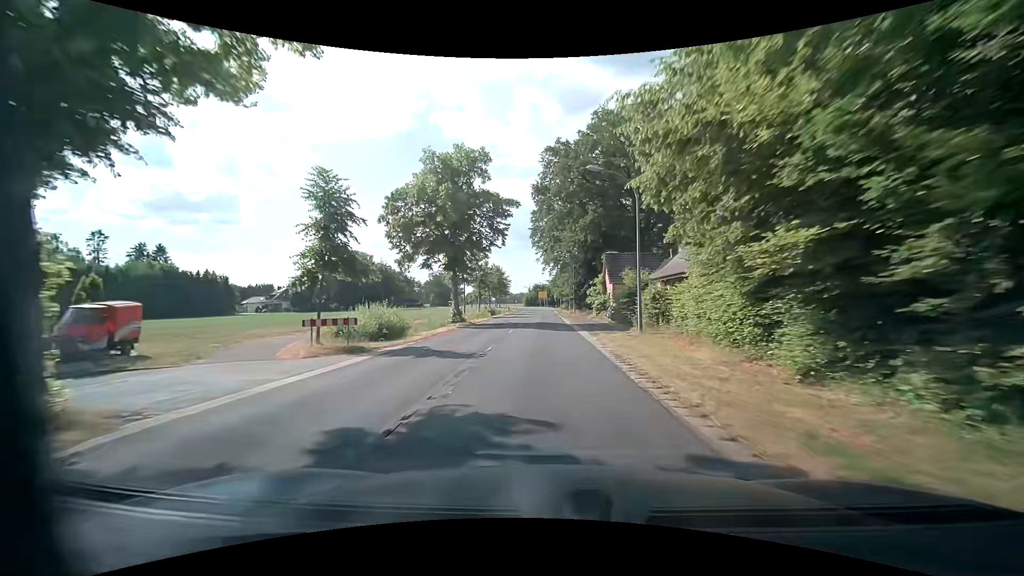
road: secondary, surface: asphalt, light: Day
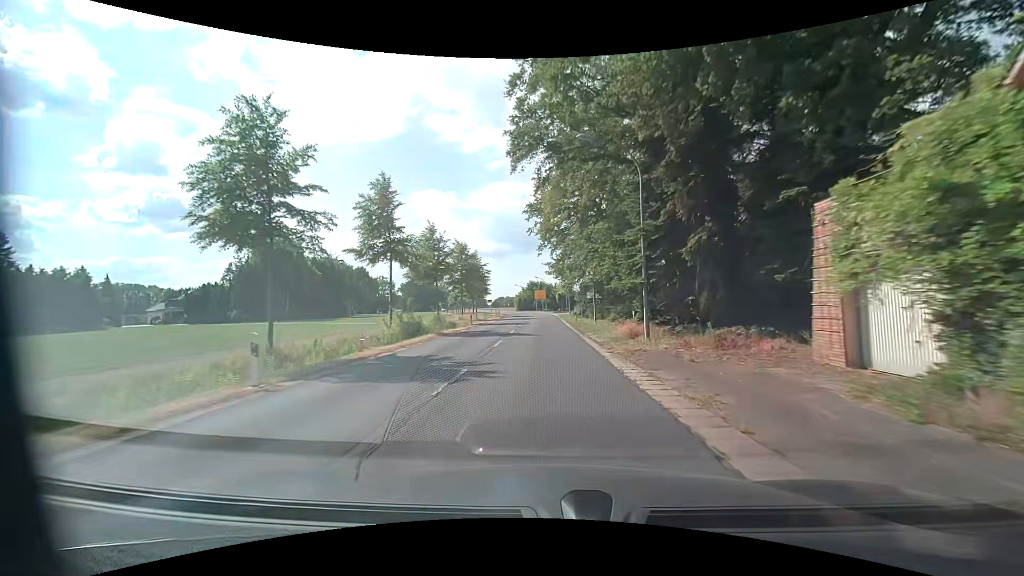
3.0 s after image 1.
(+0.2, +42.1) m; +1°
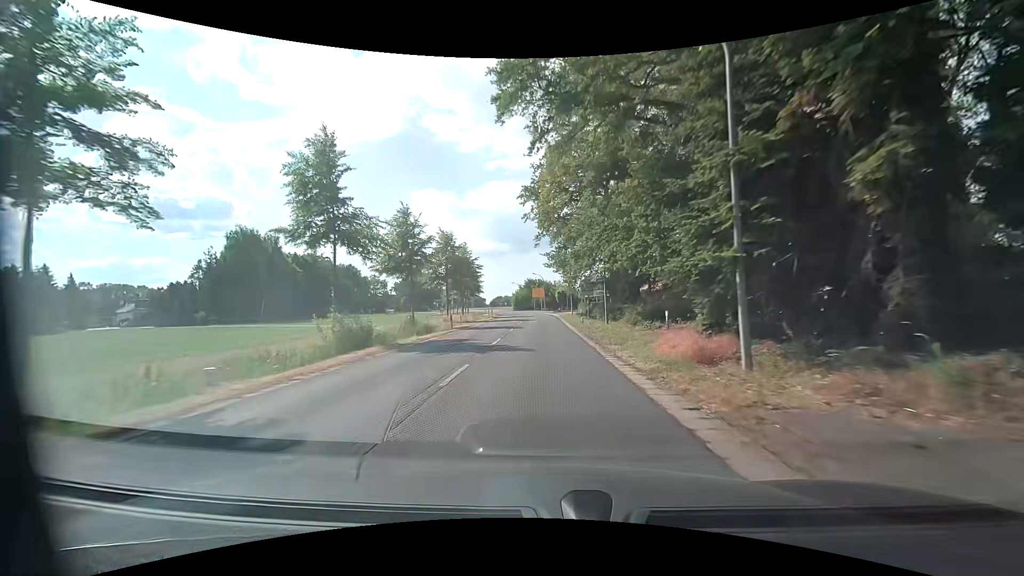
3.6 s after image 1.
(0.0, +8.4) m; 0°
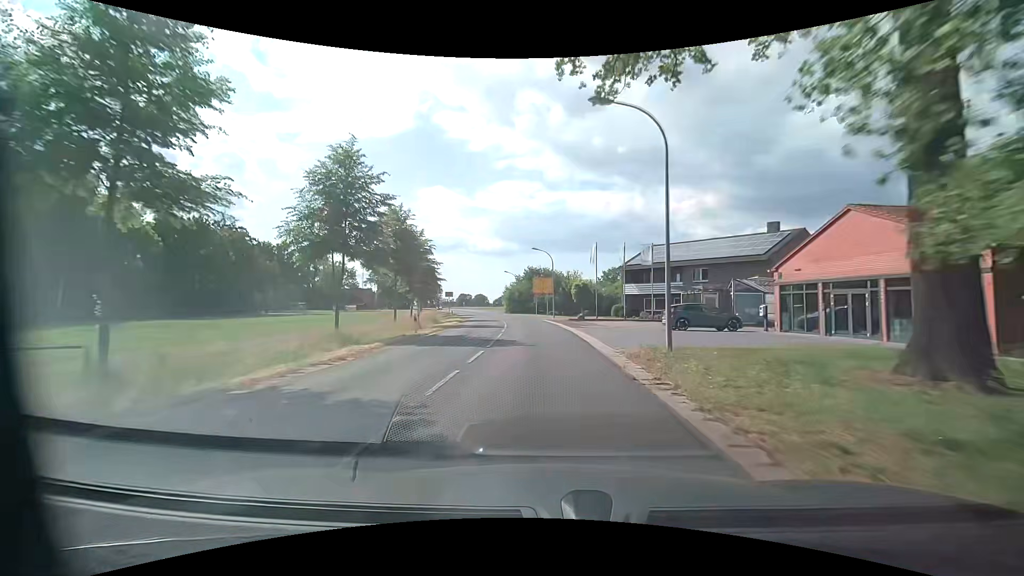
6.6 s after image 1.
(-0.3, +41.8) m; -1°
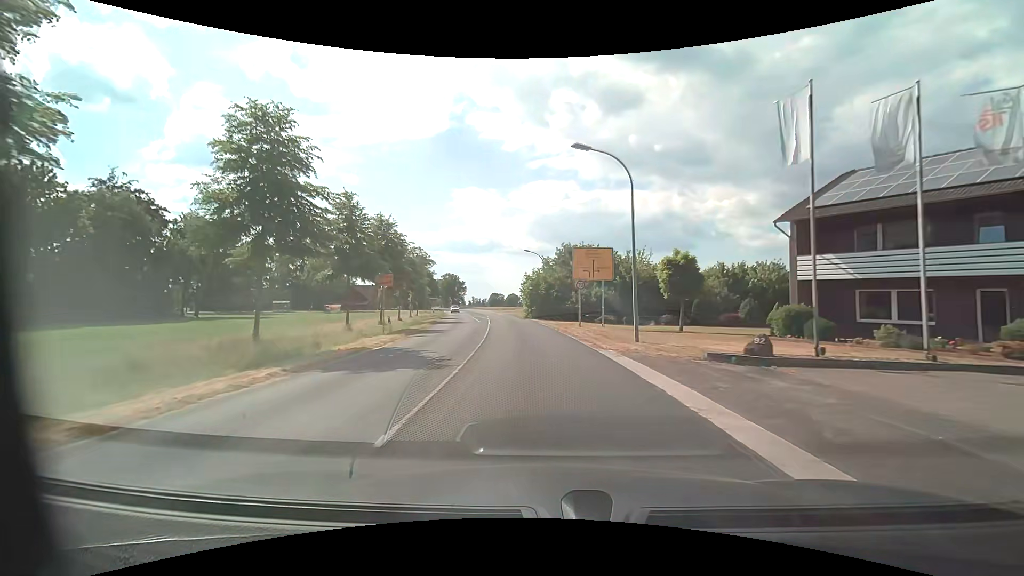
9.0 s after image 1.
(-0.7, +33.4) m; -4°
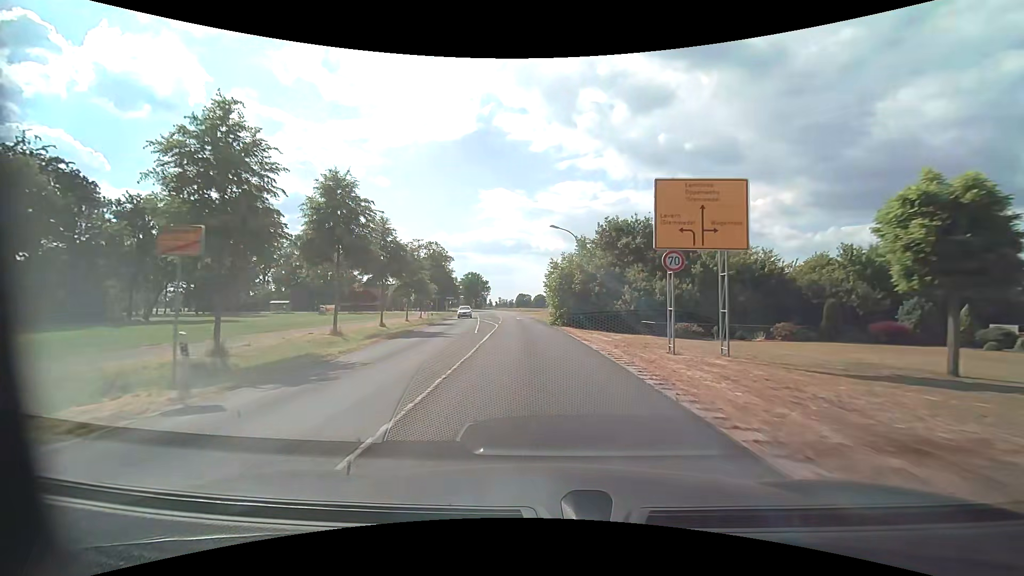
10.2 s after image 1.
(-0.5, +16.7) m; -3°
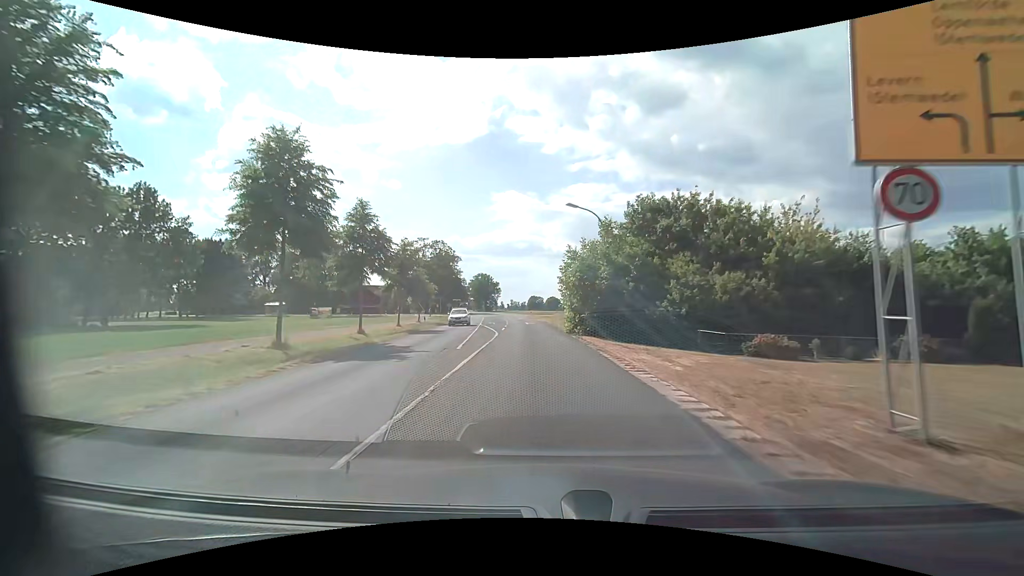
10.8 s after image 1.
(-0.1, +8.5) m; -1°
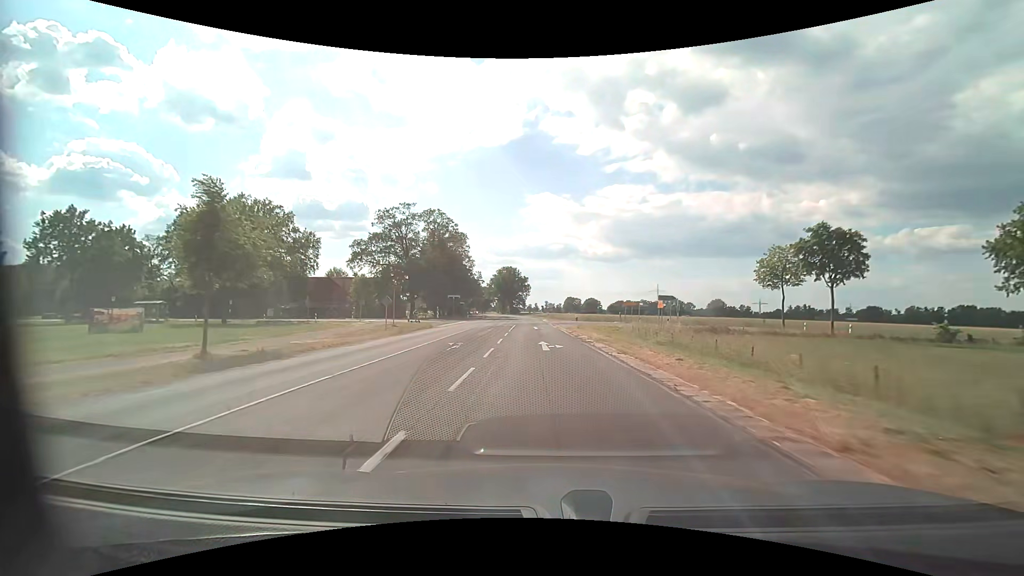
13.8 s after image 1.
(-2.3, +48.3) m; -4°
(0, +10) (0, +20) (-1, +30) (-1, +40) (-1, +50) (-2, +60) (-2, +70) (-3, +80) (-3, +90) (-4, +100) m
